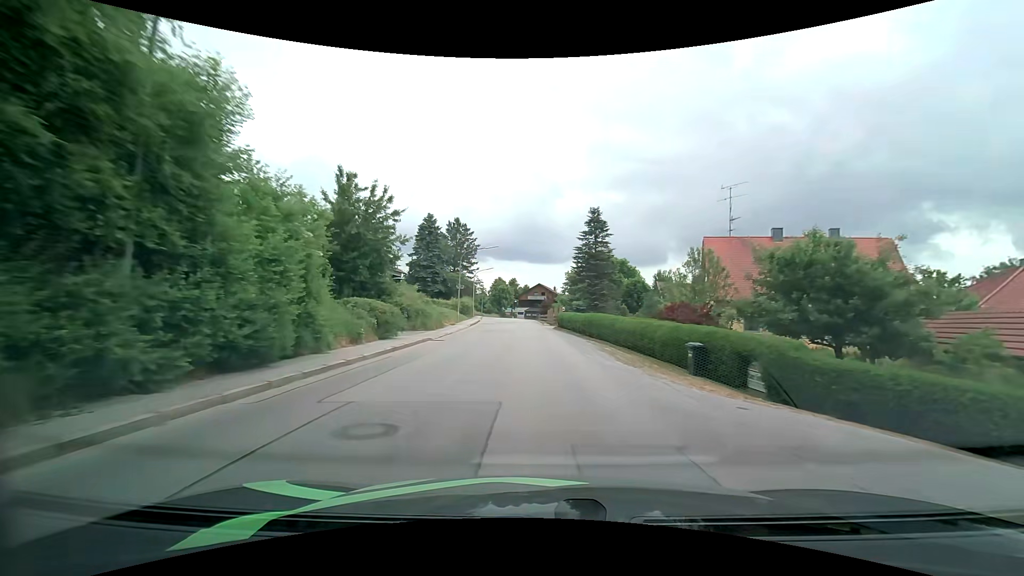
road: secondary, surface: asphalt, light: Day
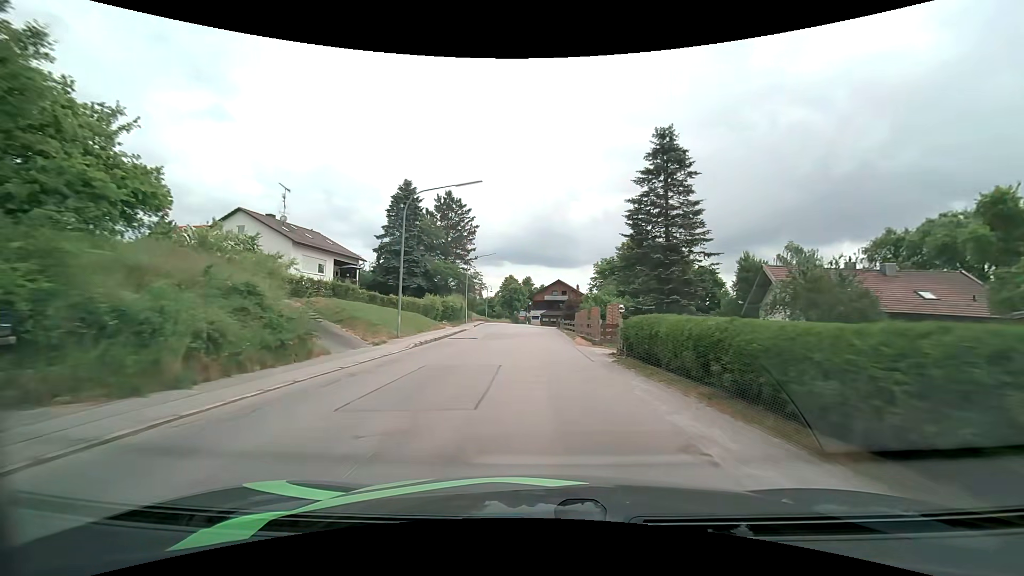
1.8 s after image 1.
(-0.2, +25.3) m; -1°
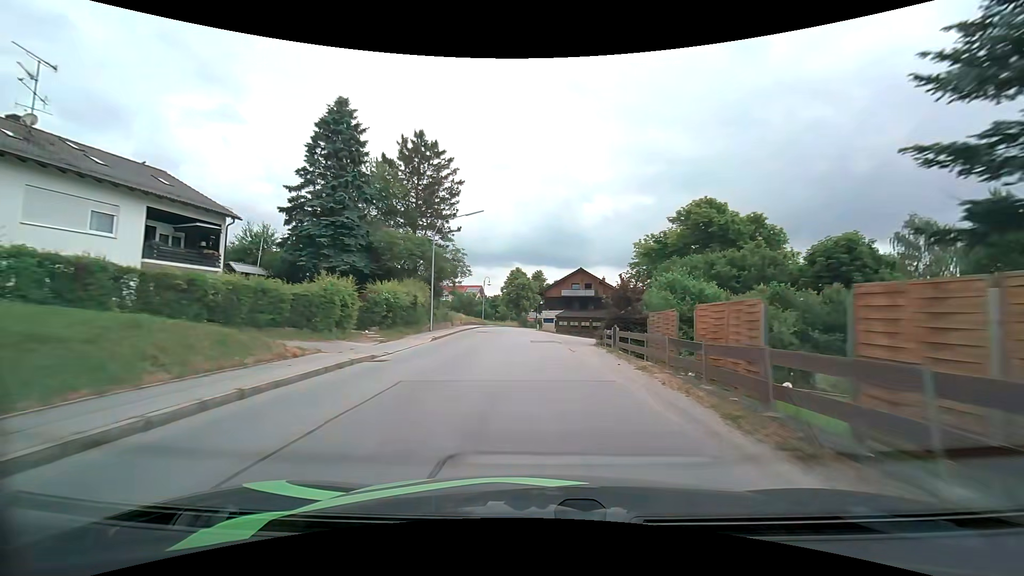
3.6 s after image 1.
(-0.4, +24.8) m; -1°
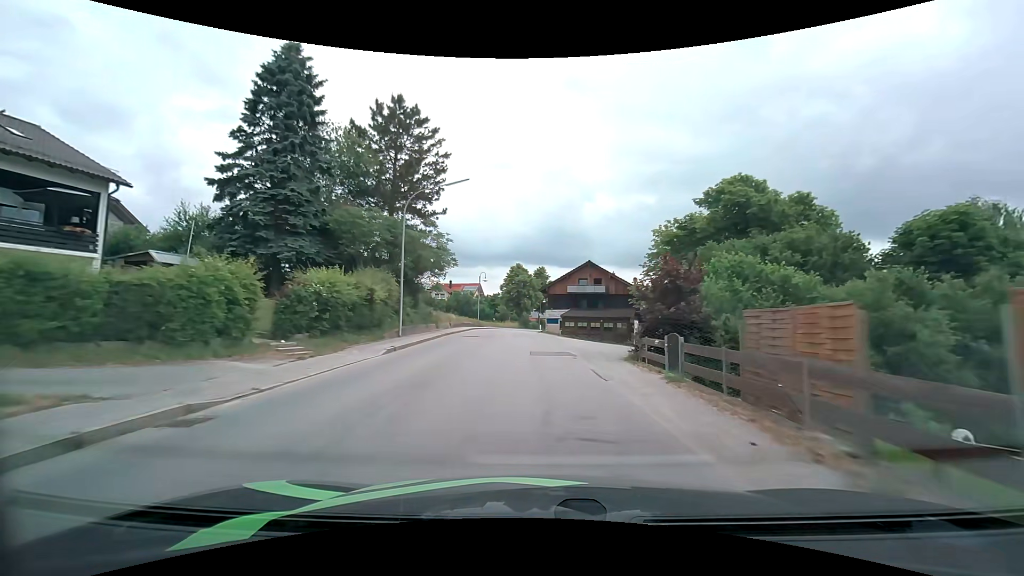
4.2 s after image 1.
(0.0, +8.2) m; 0°
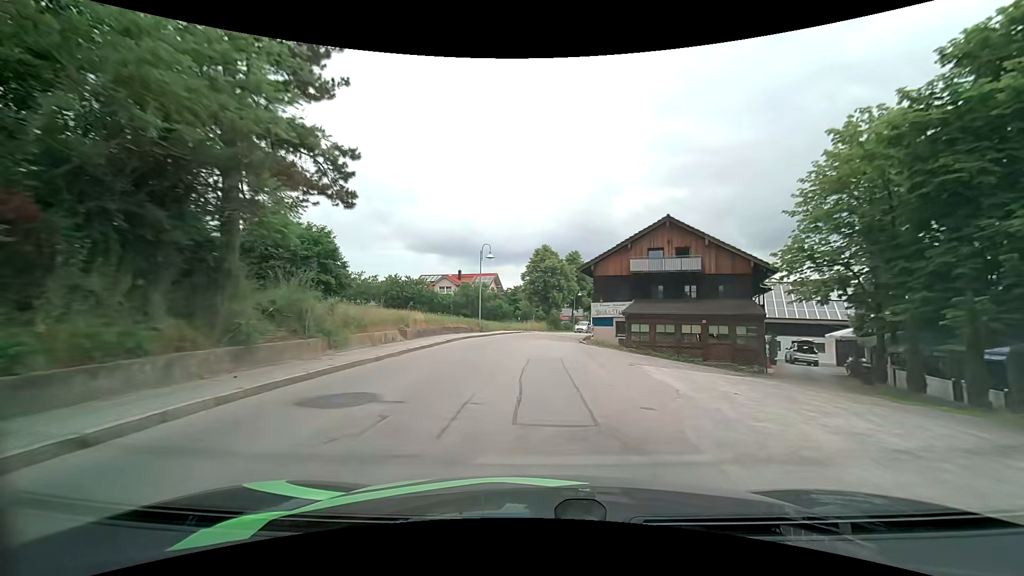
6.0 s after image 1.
(-0.6, +24.5) m; -3°
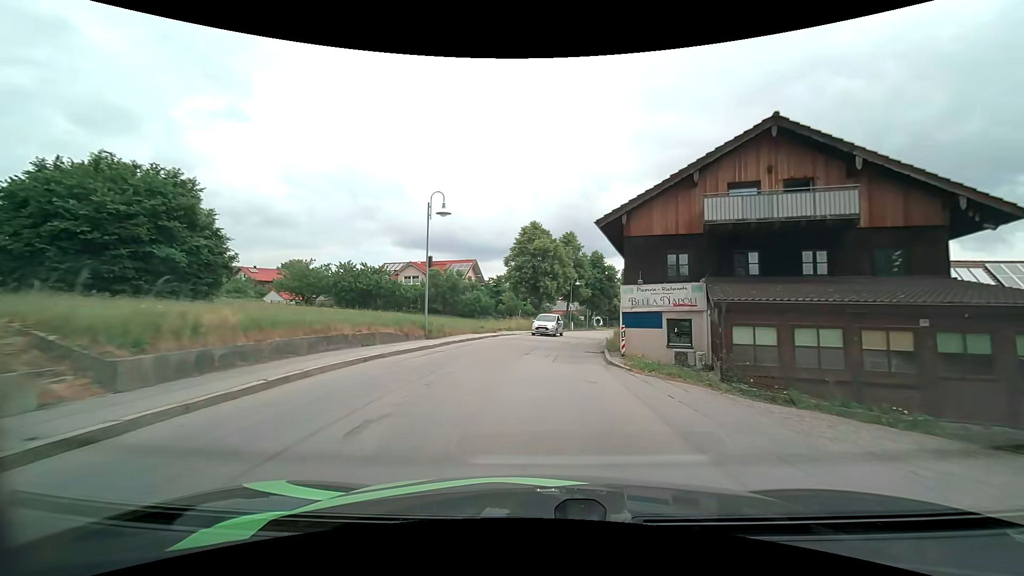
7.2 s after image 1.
(+0.1, +16.0) m; +2°
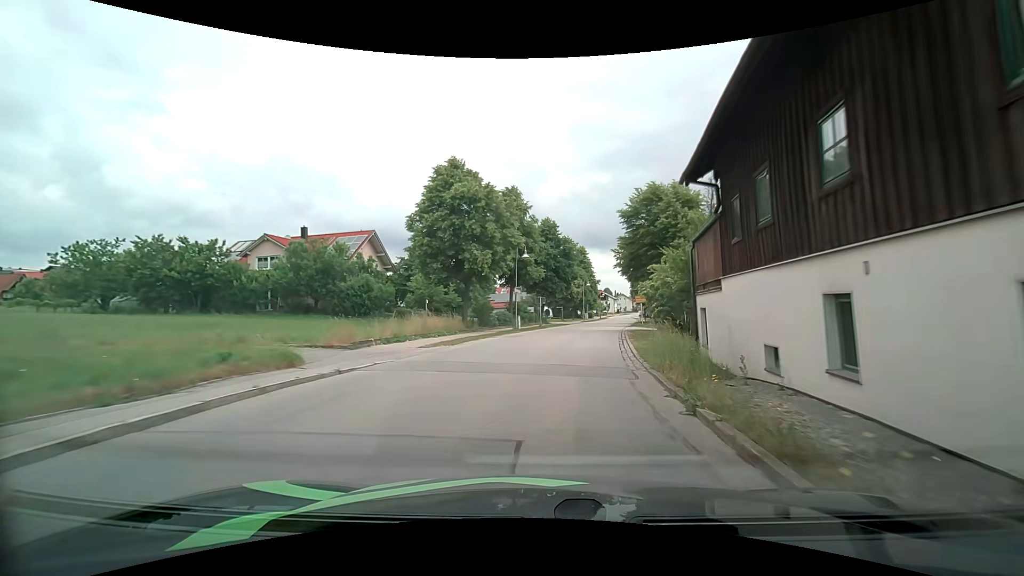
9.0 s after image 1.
(+0.9, +23.3) m; +6°
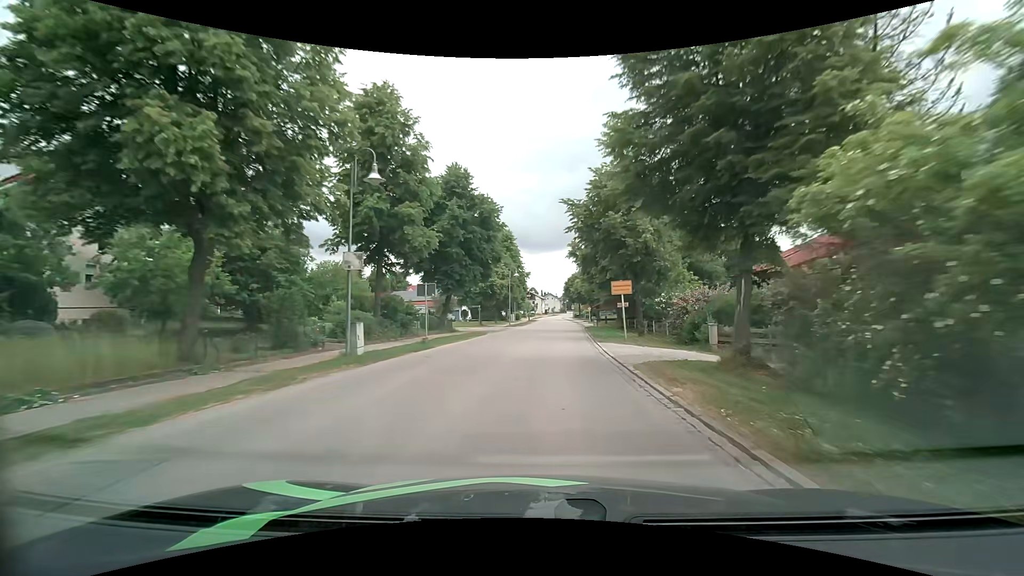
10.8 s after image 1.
(+1.7, +23.5) m; +8°
(0, +10) (+1, +20) (+1, +30) (+2, +40) (+3, +50) (+3, +60) (+4, +70) (+4, +80) (+5, +90) (+5, +100) m
